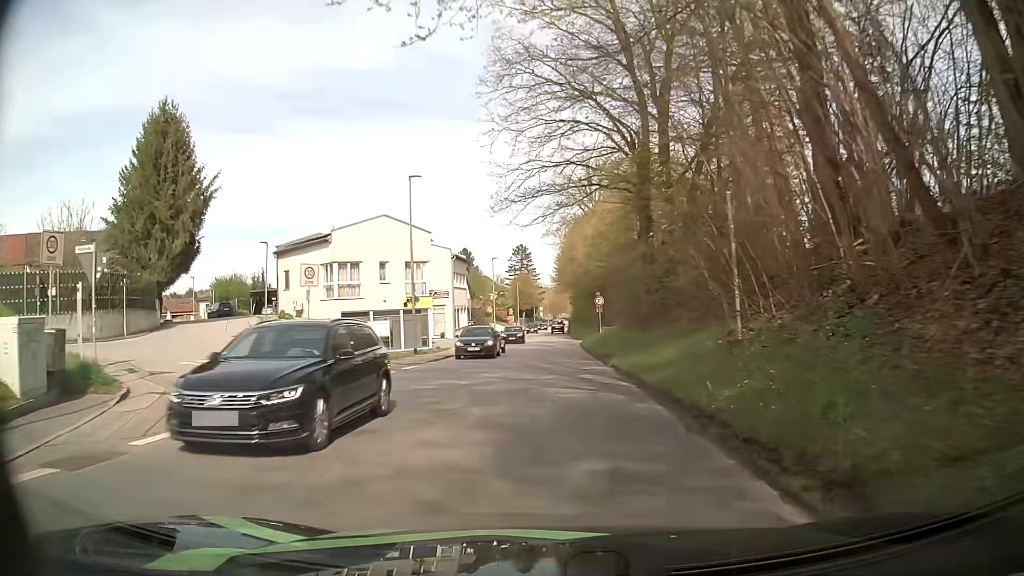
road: tertiary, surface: asphalt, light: Day
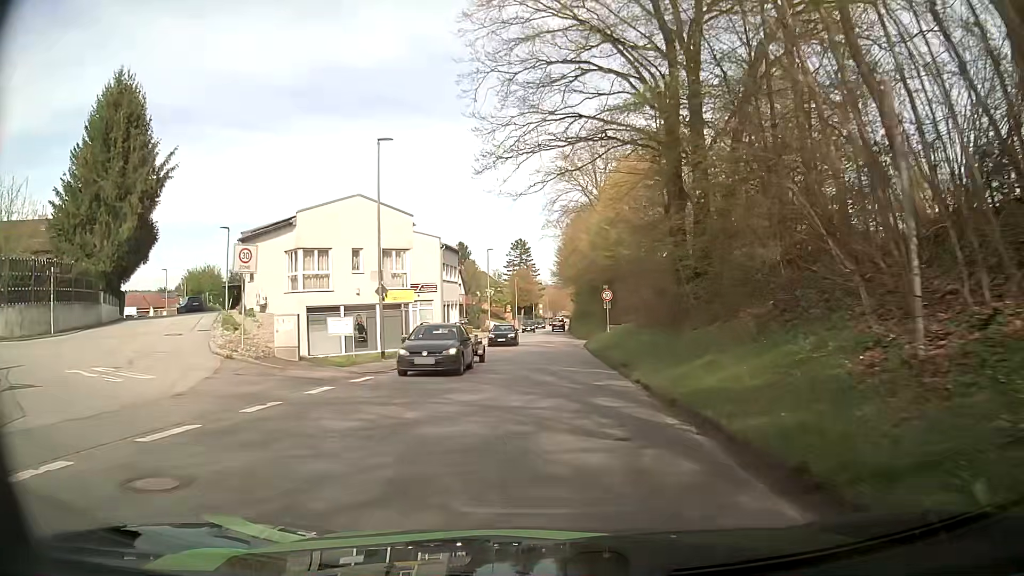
(-0.1, +6.0) m; -1°
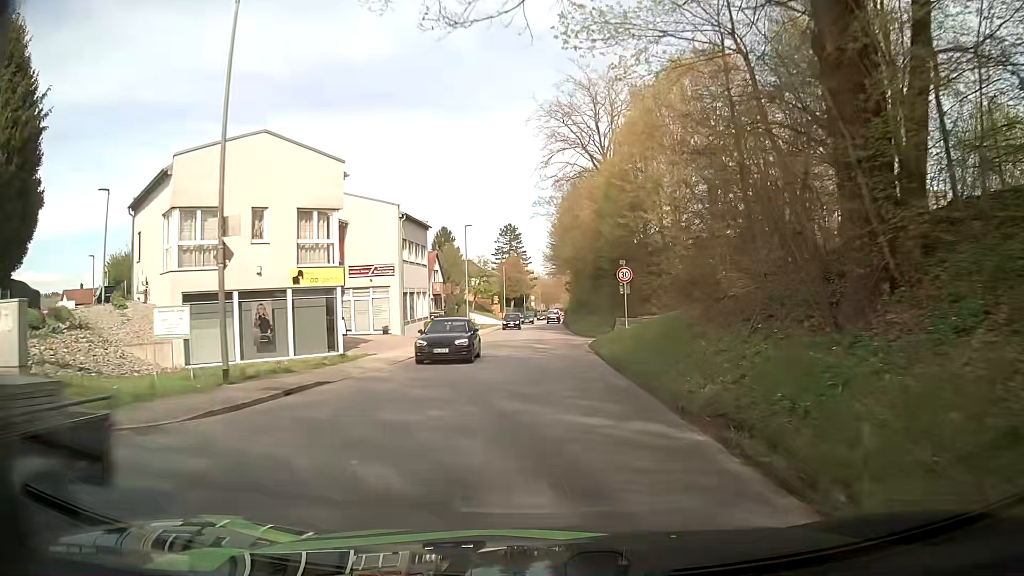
(+0.2, +12.0) m; +2°
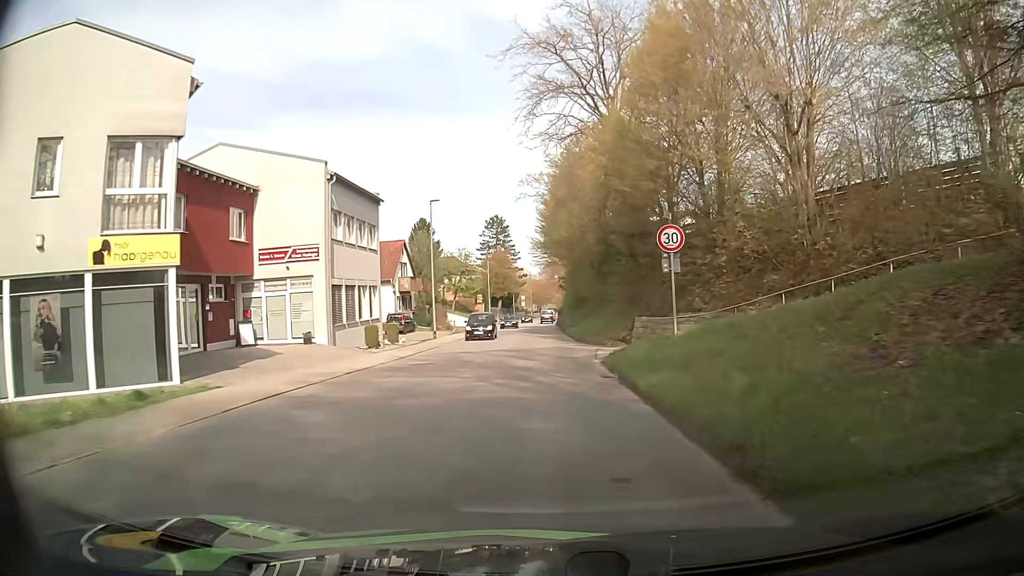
(0.0, +11.8) m; +1°
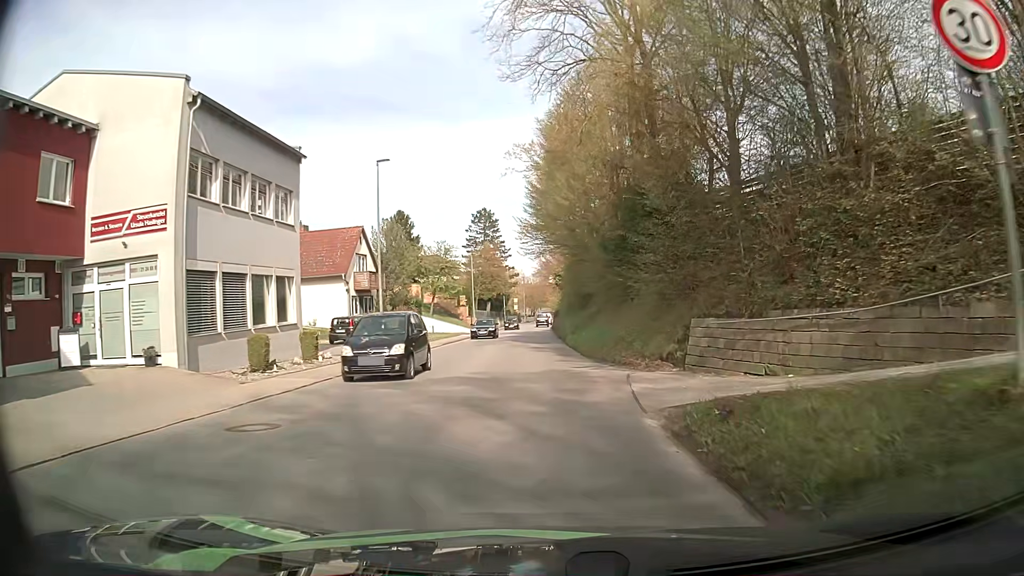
(0.0, +11.6) m; 0°
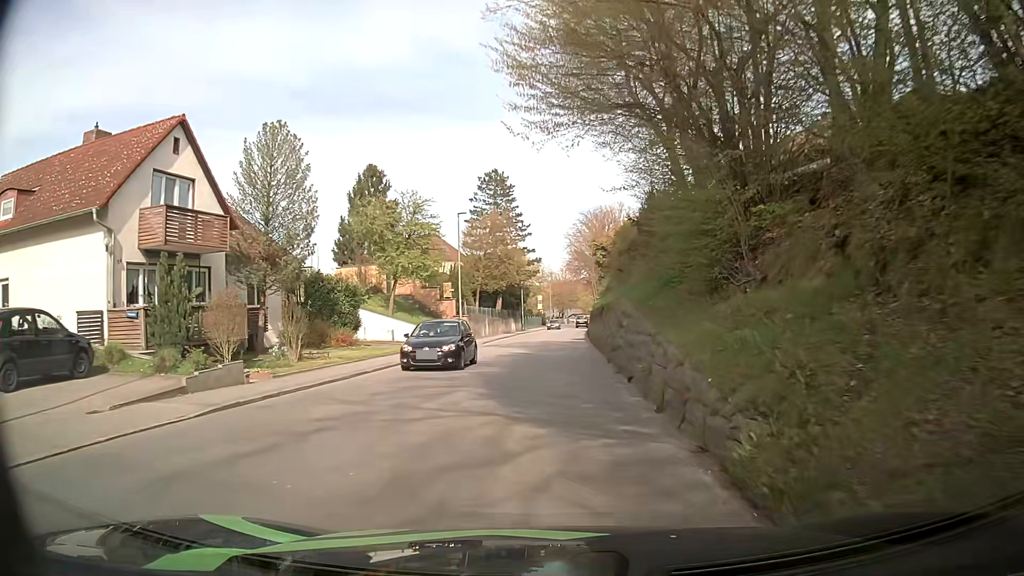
(-0.5, +27.4) m; -3°
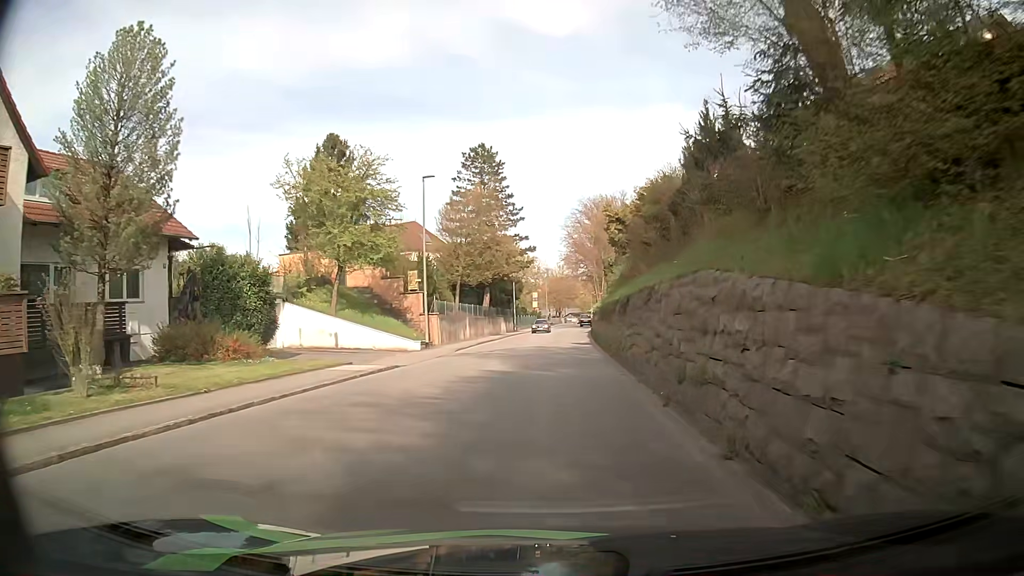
(0.0, +10.9) m; 0°
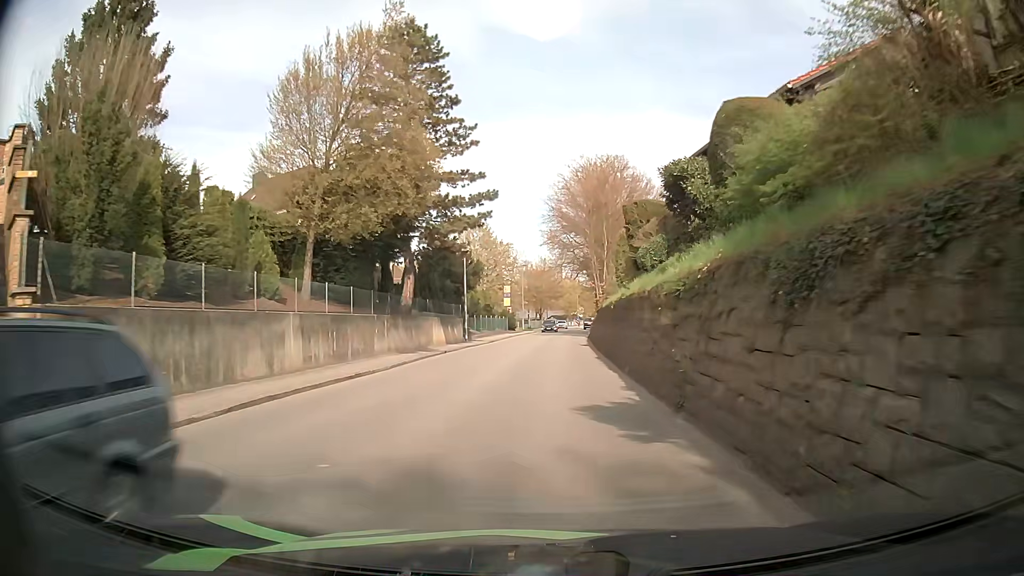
(+0.7, +28.3) m; +2°
(0, +10) (0, +20) (+1, +30) (+1, +40) (+1, +50) (+2, +60) (+2, +70) (+3, +80) (+4, +90) (+6, +100) m
